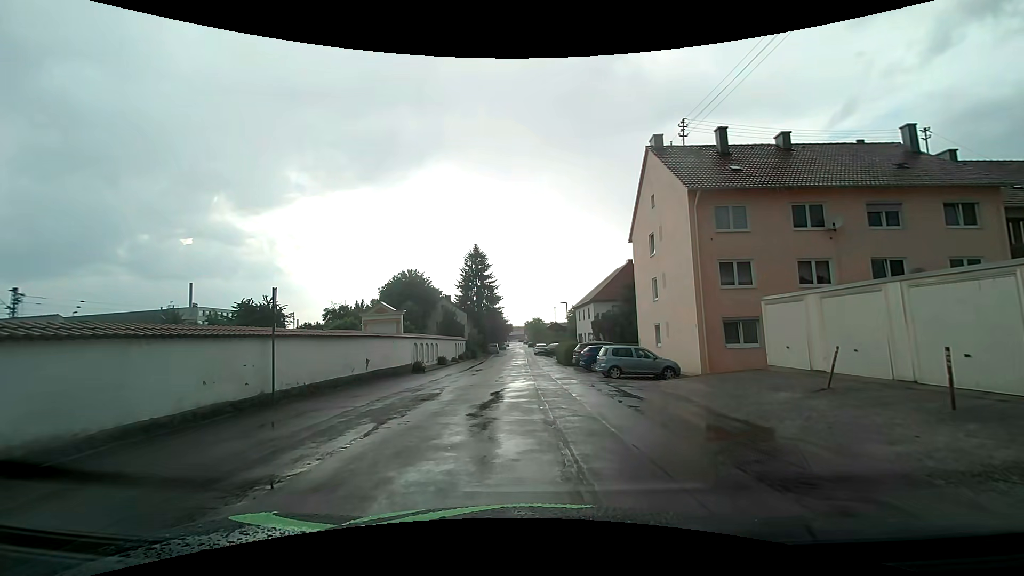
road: residential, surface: asphalt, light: Day
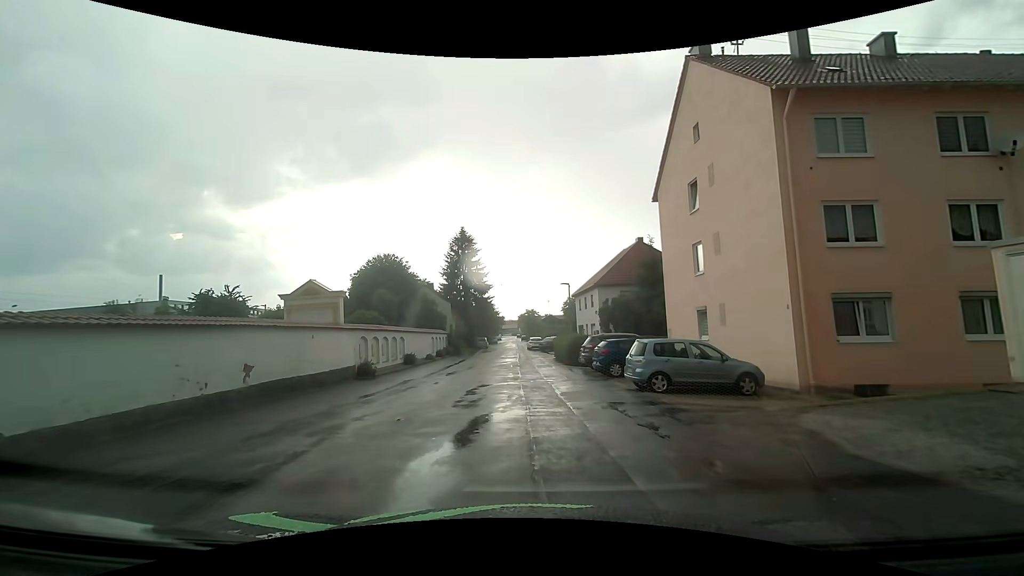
(+0.2, +9.2) m; +1°
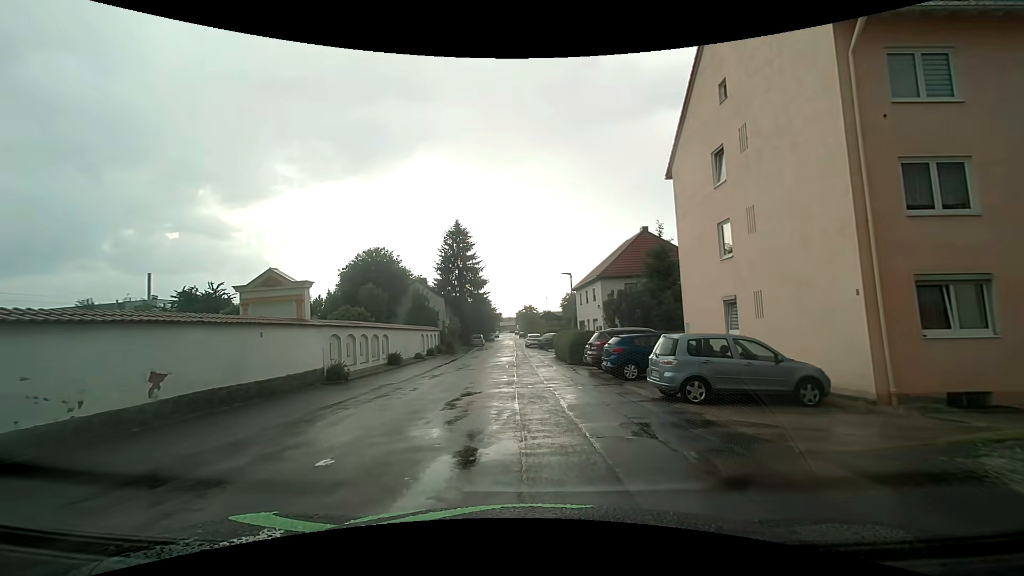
(0.0, +3.3) m; +1°
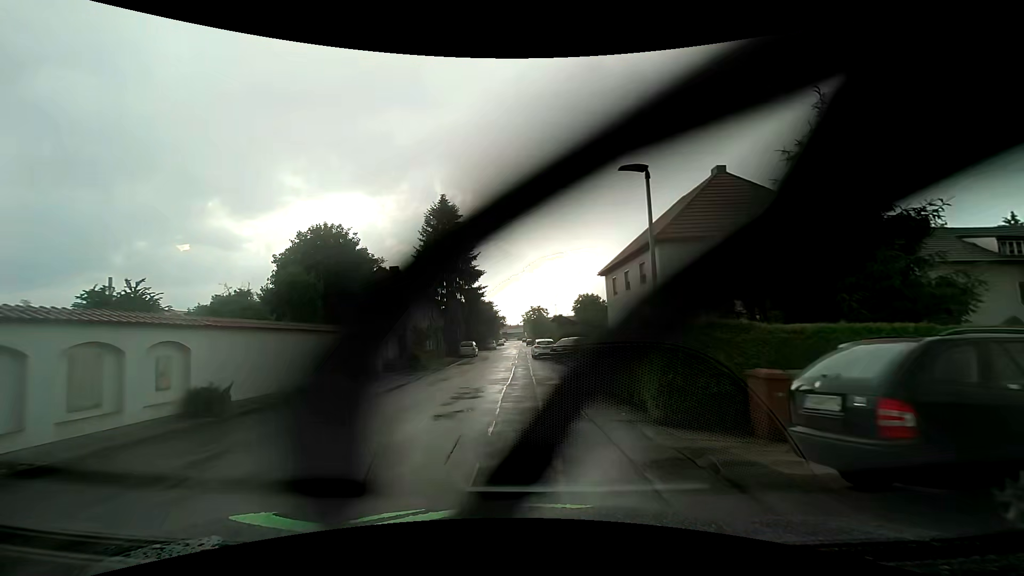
(-0.3, +18.0) m; -2°
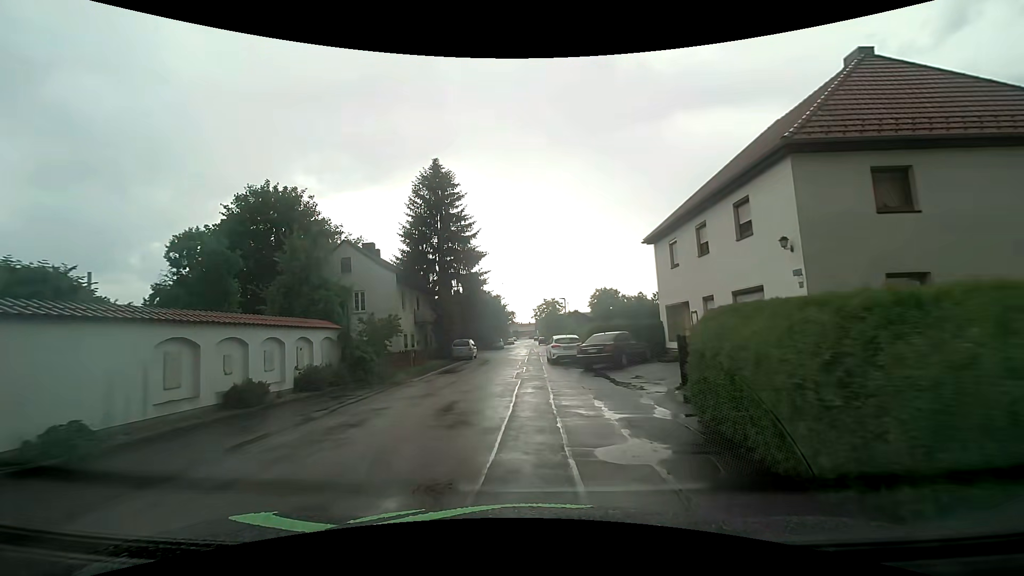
(-0.1, +11.8) m; -1°
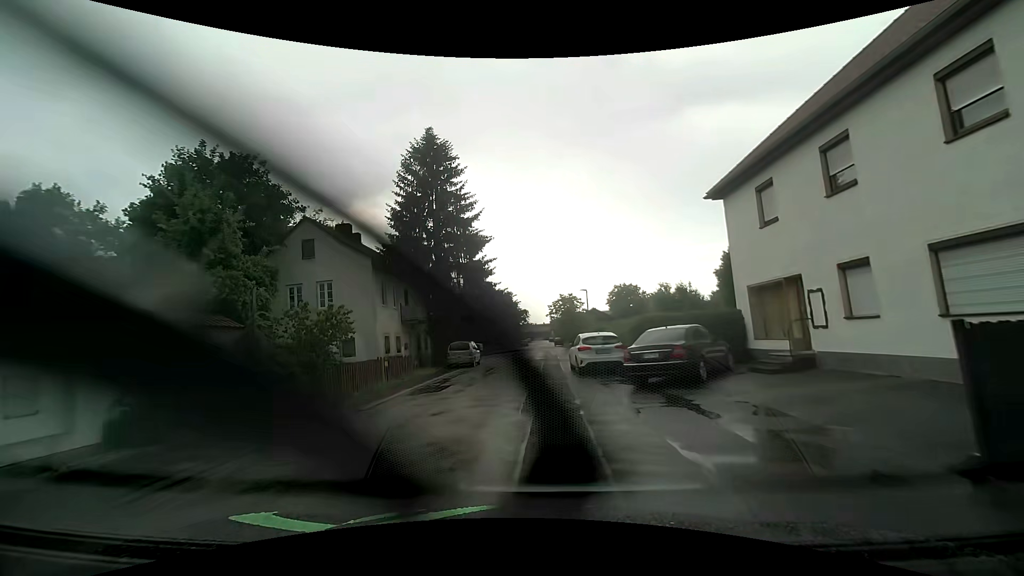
(-0.1, +7.9) m; -1°
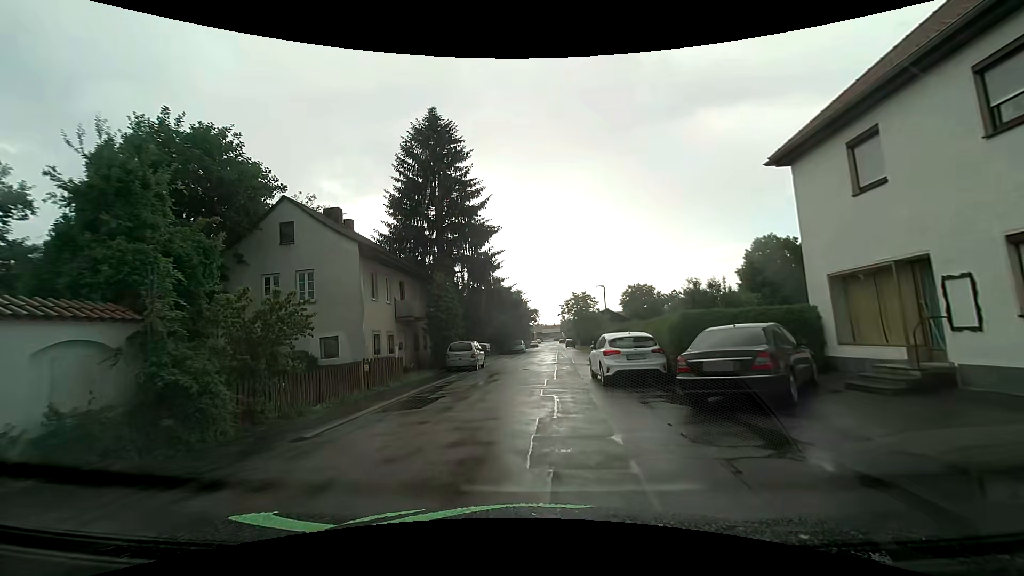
(-0.1, +3.8) m; -2°
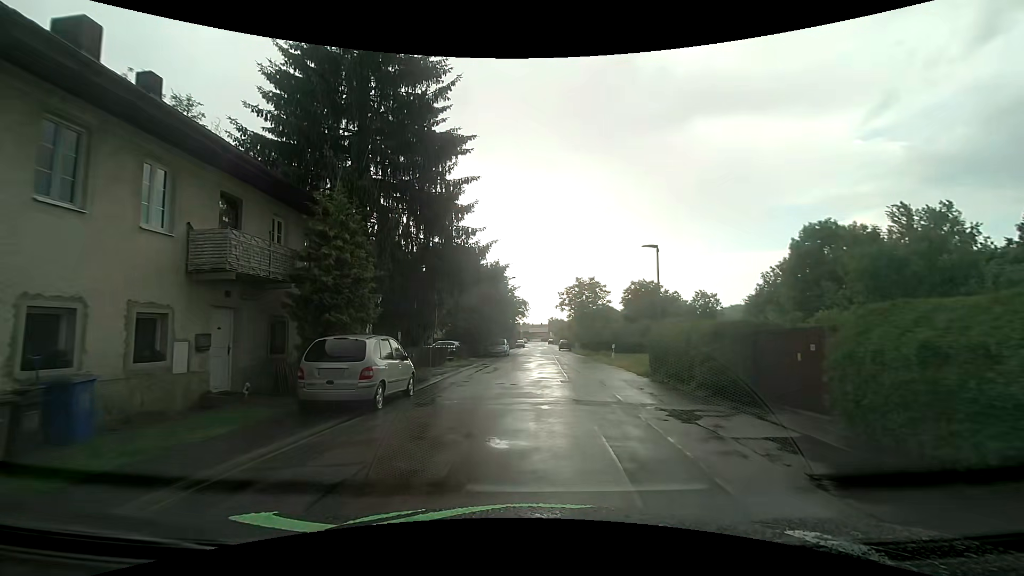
(-0.2, +16.3) m; 0°
(+1, +10) (+2, +20) (+3, +30) (+3, +40) (+4, +50) (+4, +60) (+3, +70) (+4, +80) (+5, +90) (+6, +100) m
